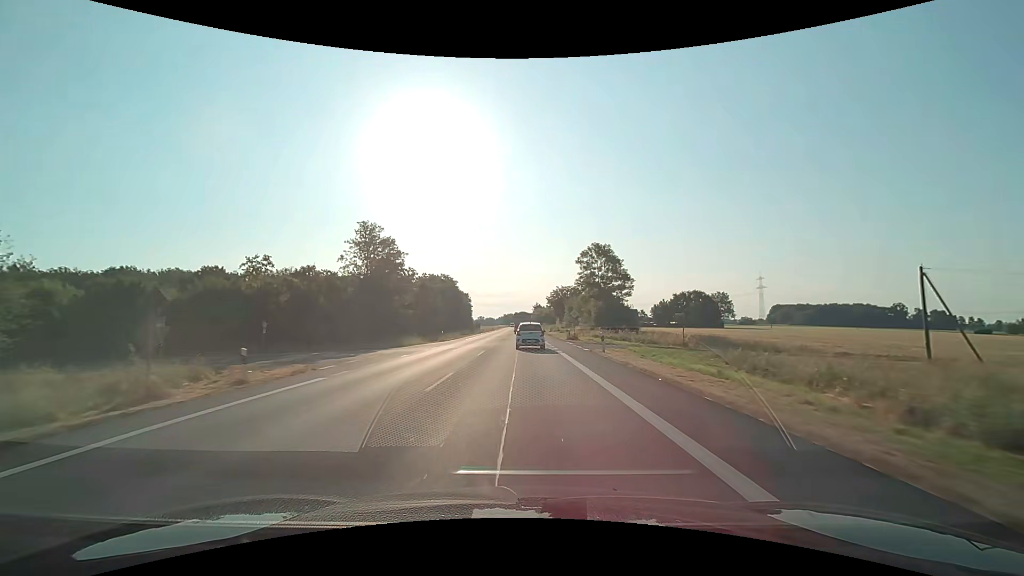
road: primary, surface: asphalt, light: Day
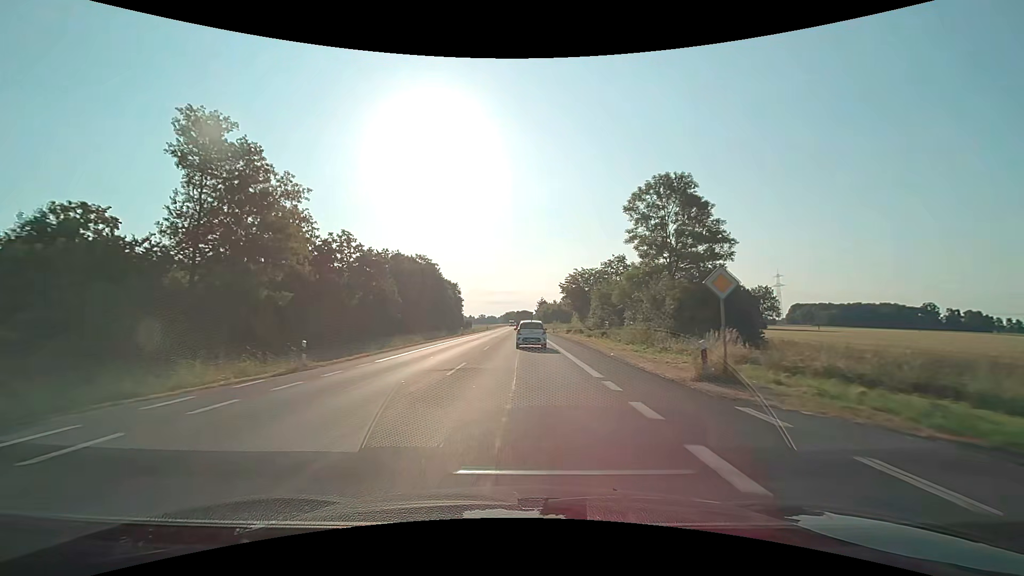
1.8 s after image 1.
(-0.2, +33.0) m; 0°
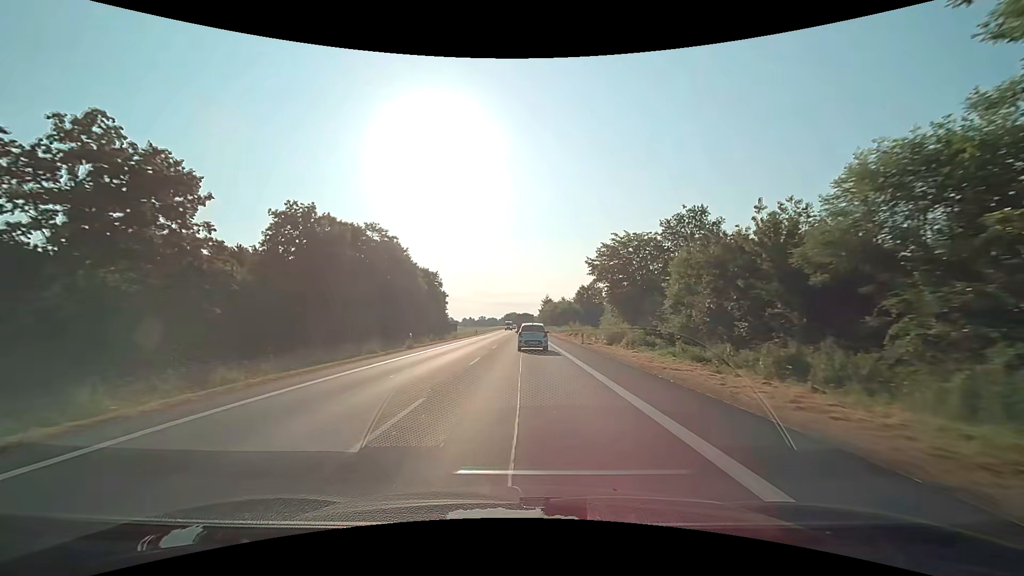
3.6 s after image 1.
(-0.1, +31.6) m; 0°
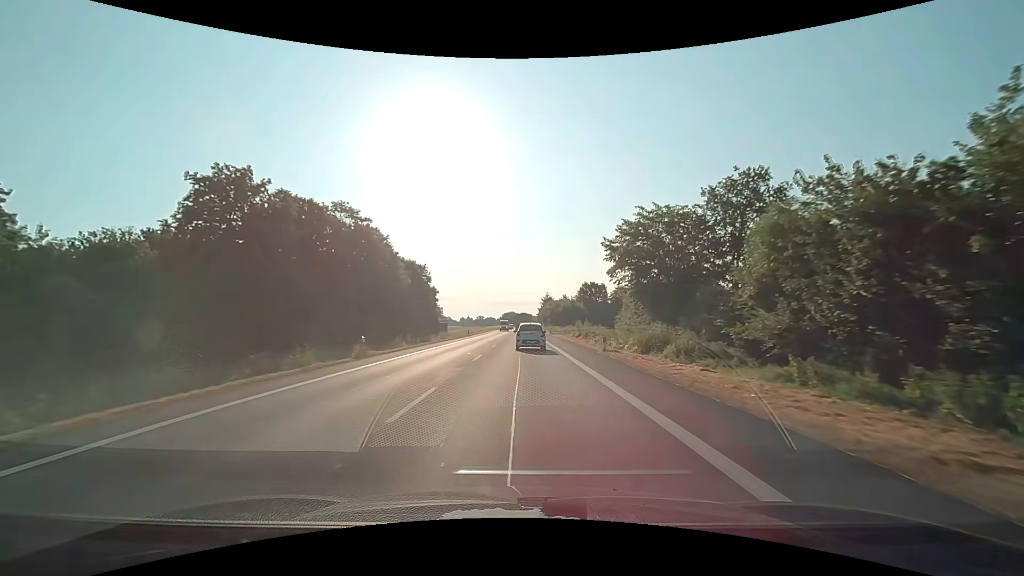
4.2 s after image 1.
(0.0, +10.4) m; 0°
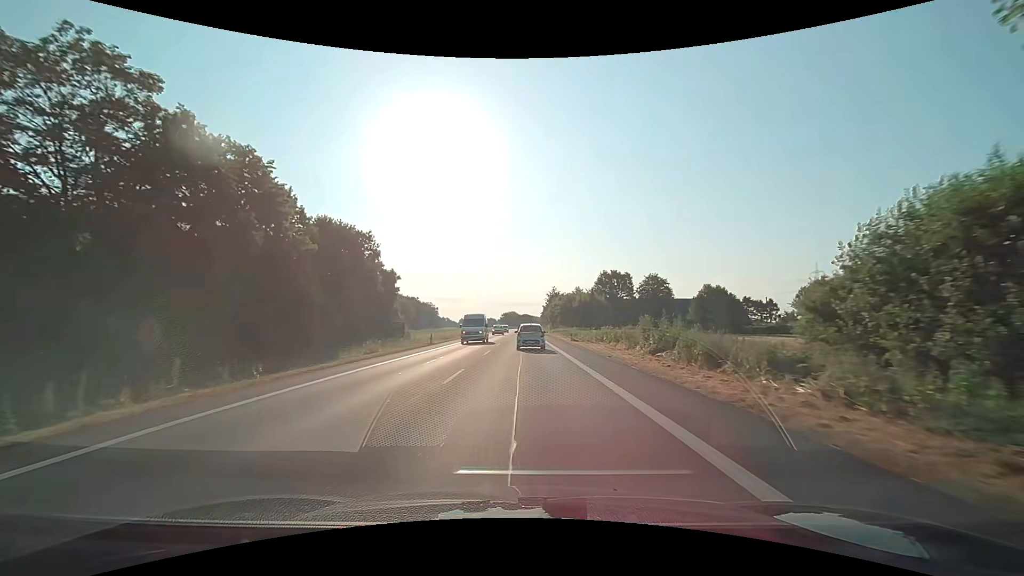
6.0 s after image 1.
(0.0, +31.2) m; 0°
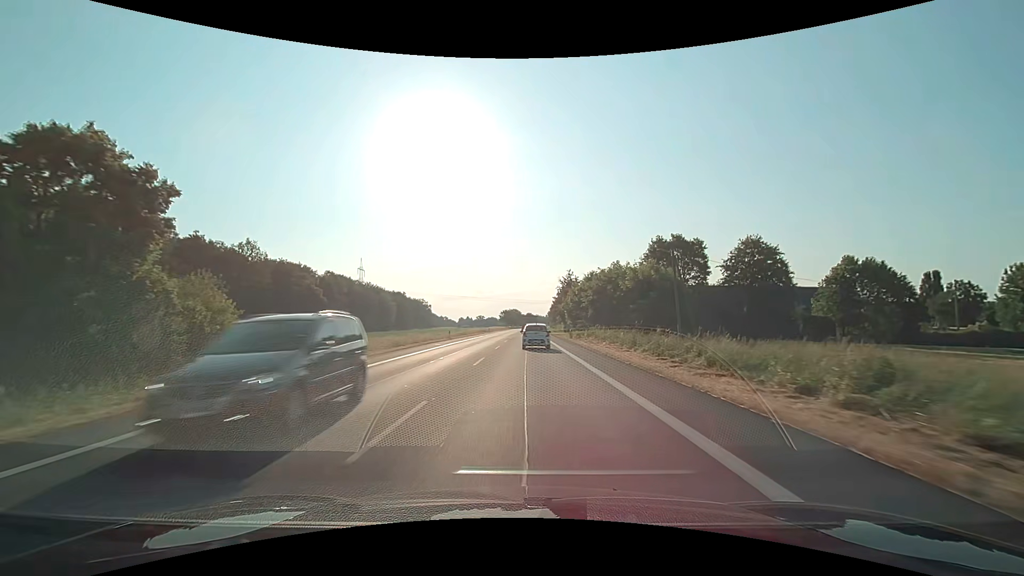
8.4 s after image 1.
(0.0, +42.8) m; 0°
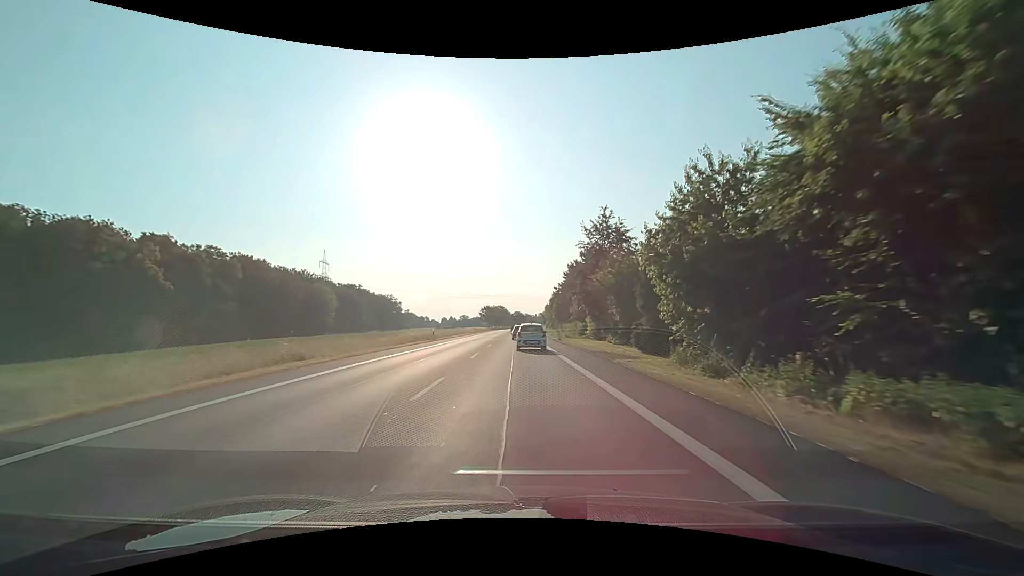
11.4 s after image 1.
(+0.2, +55.8) m; +1°
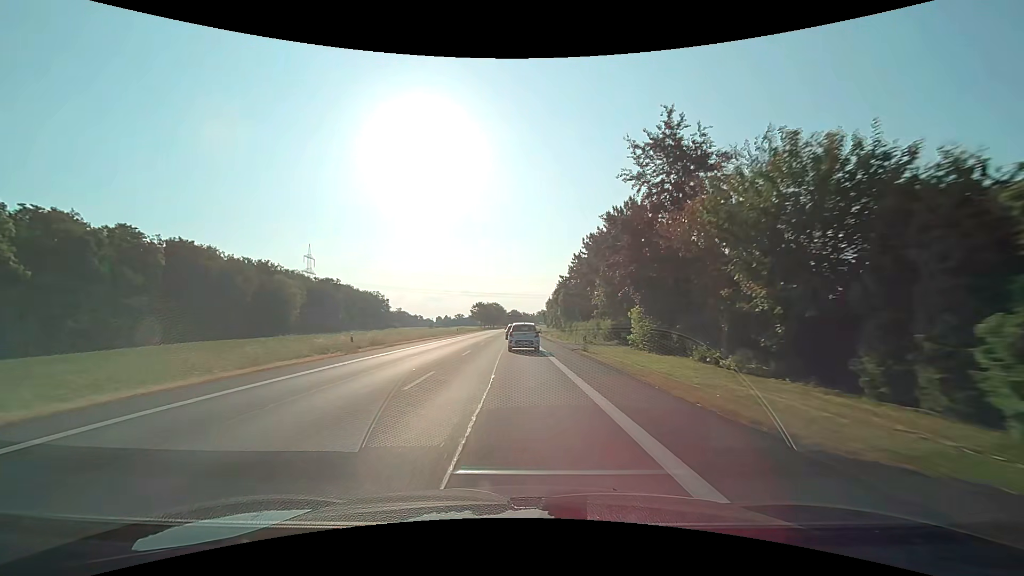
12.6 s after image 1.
(+0.1, +22.6) m; +1°
(0, +10) (0, +20) (0, +30) (-1, +40) (-1, +50) (-1, +60) (-1, +70) (-1, +80) (-2, +90) (-2, +100) m
